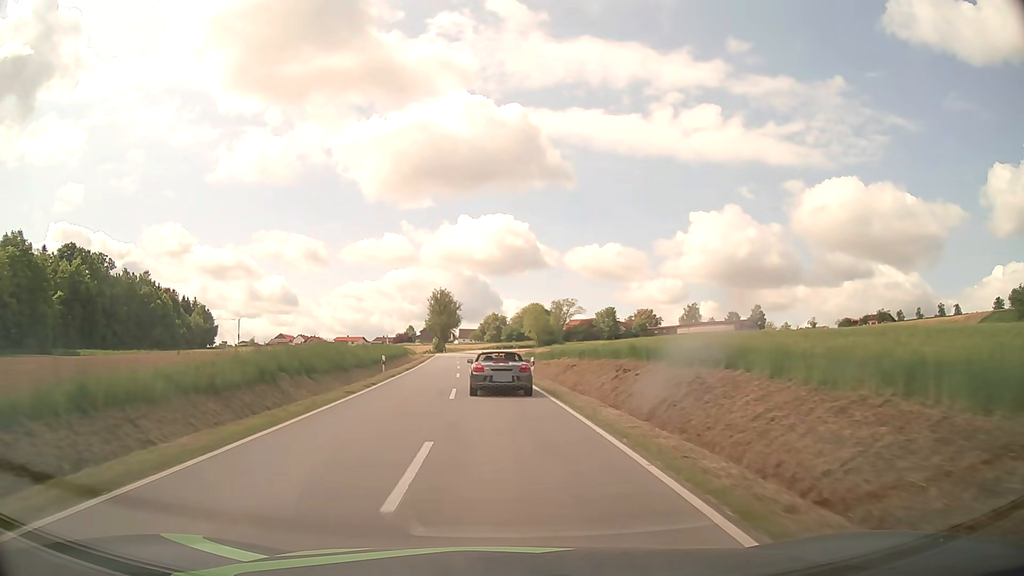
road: tertiary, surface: asphalt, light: Day
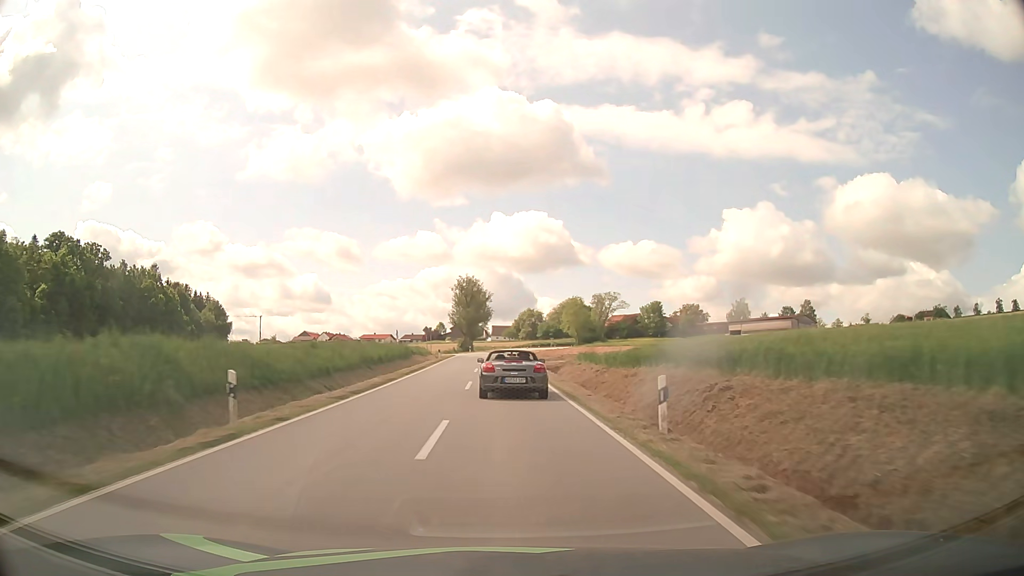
(-0.7, +21.7) m; -3°
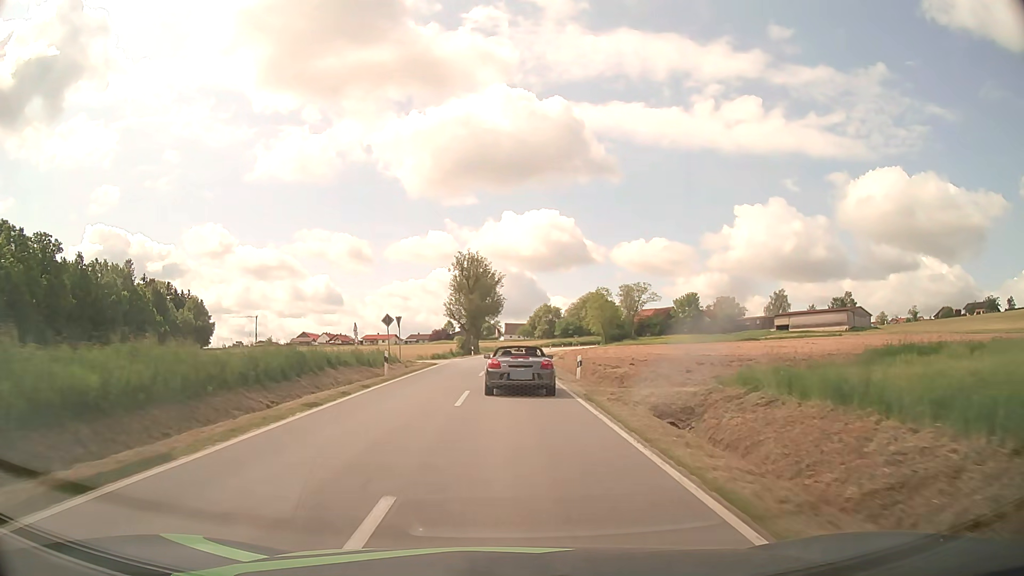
(-0.4, +30.1) m; -1°
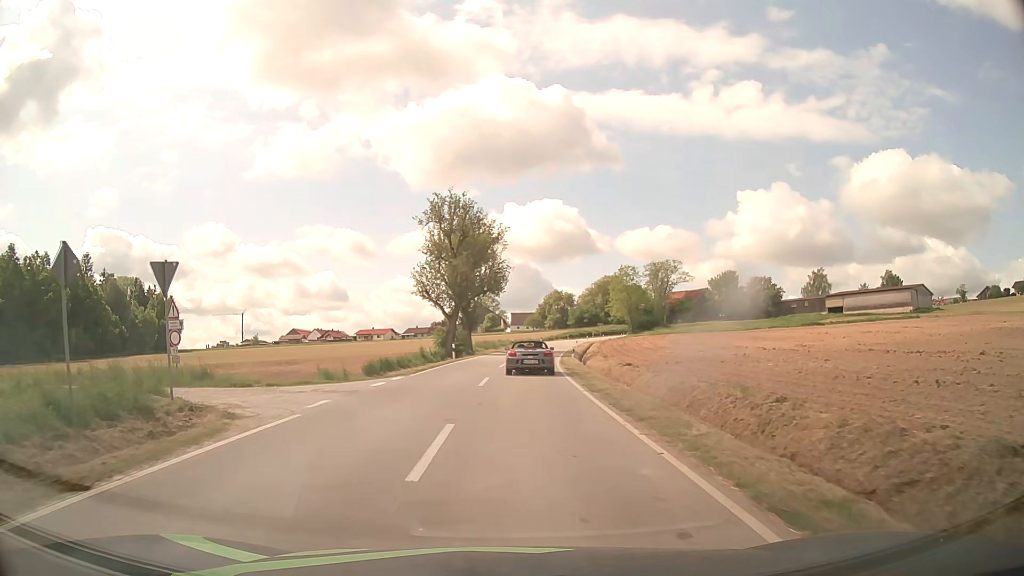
(0.0, +30.8) m; 0°
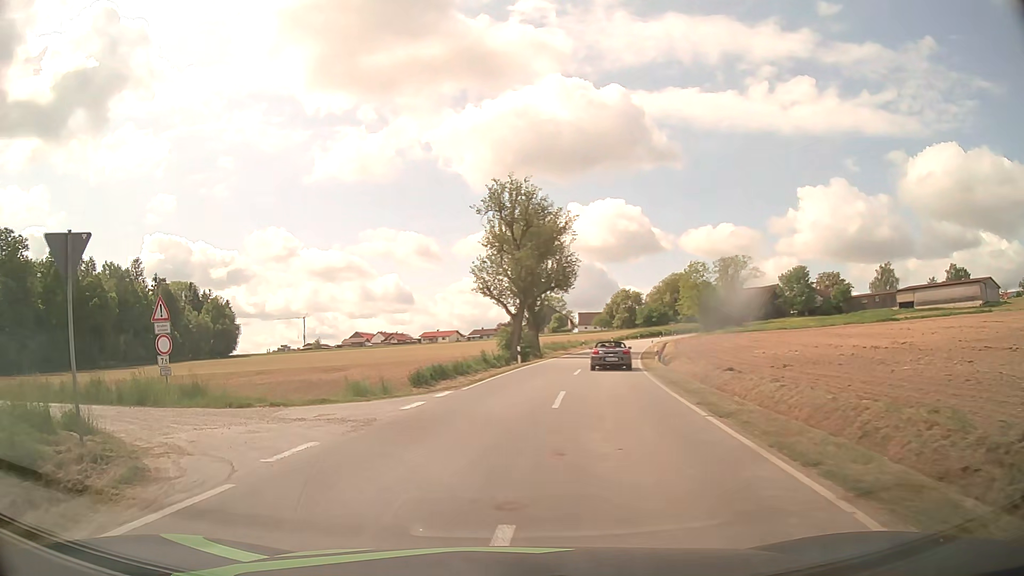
(-0.2, +5.2) m; -6°
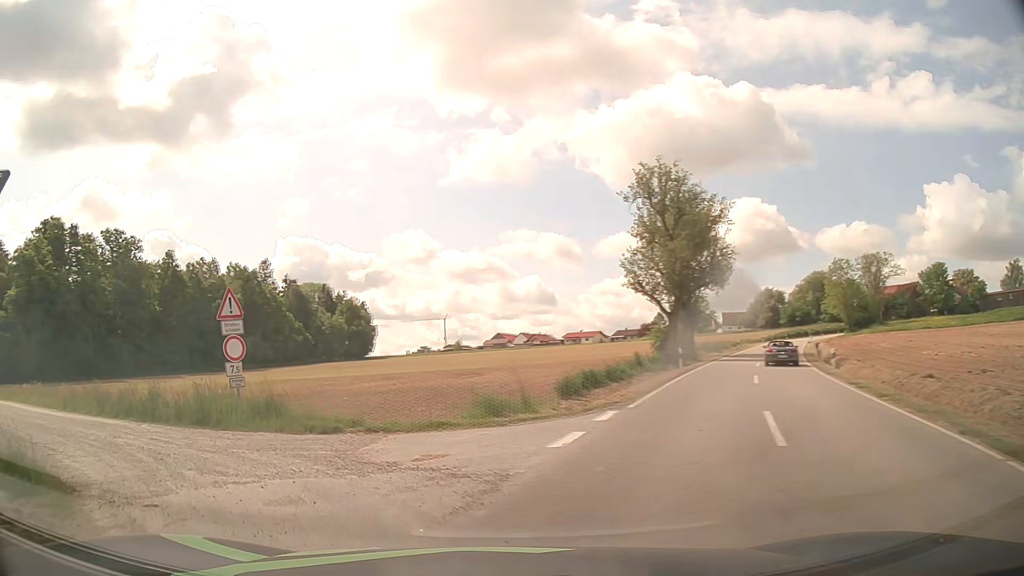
(-0.4, +4.5) m; -12°
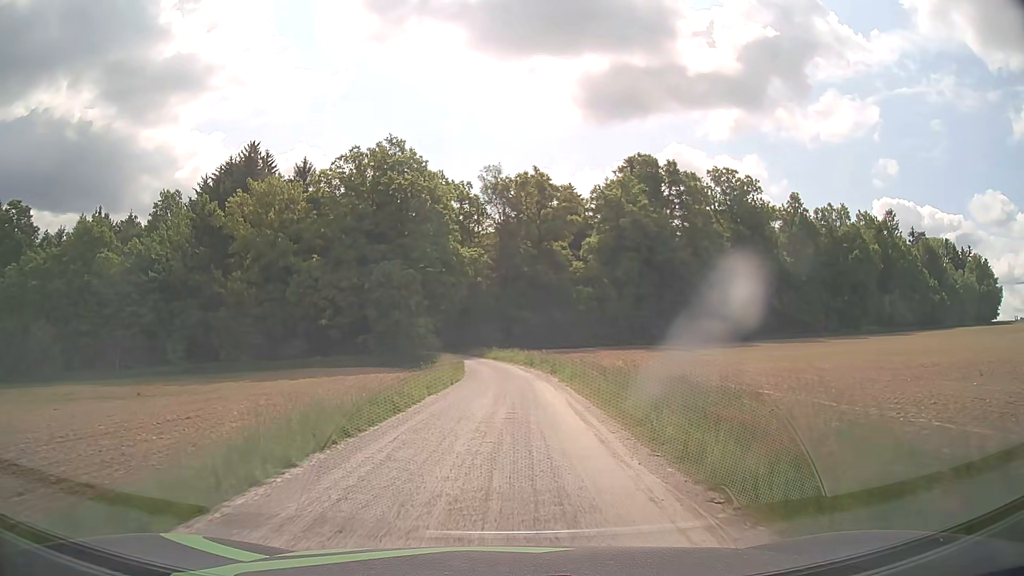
(-14.7, +18.2) m; -52°
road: unclassified
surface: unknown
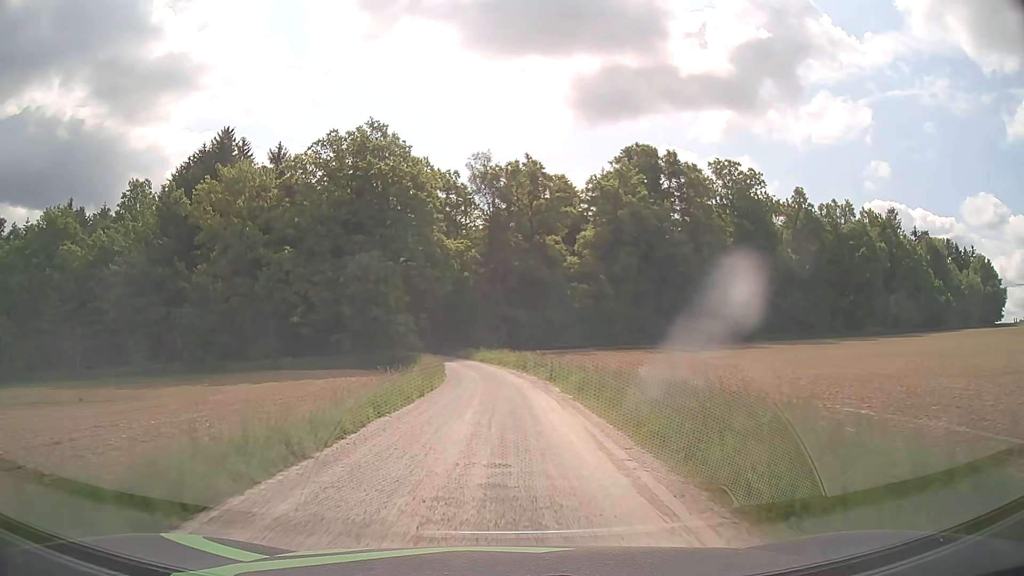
(+0.1, +6.6) m; +1°
(0, +10) (0, +20) (0, +30) (-1, +40) (-3, +50) (-5, +60) (-7, +69) (-10, +79) (-13, +88) (-17, +98) m
